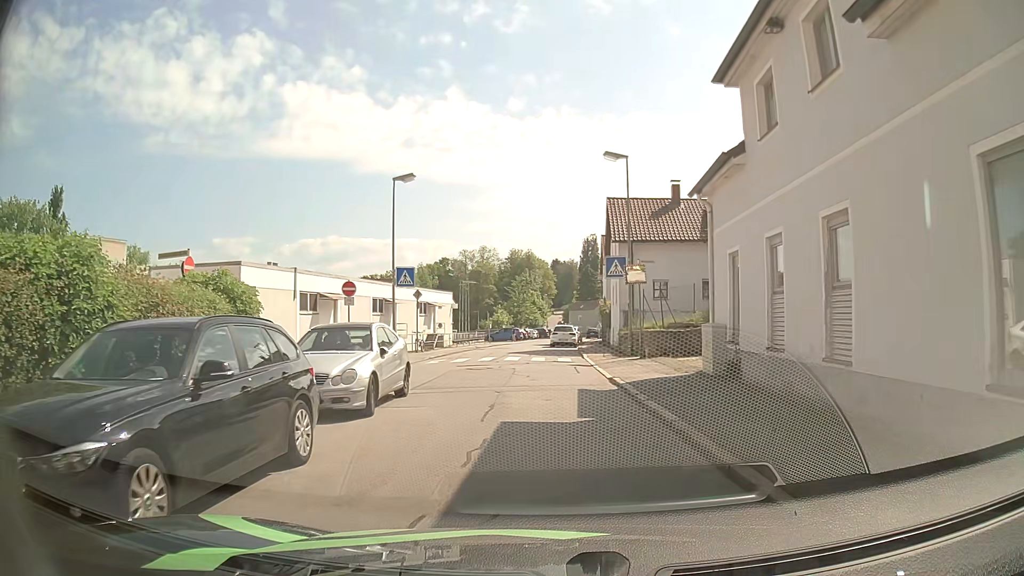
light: Day
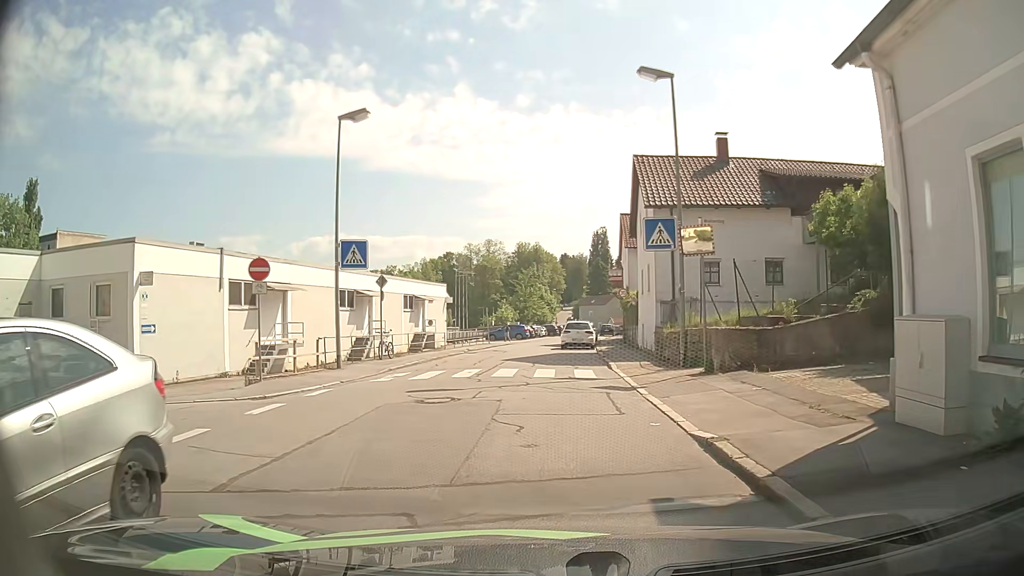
(0.0, +9.0) m; 0°
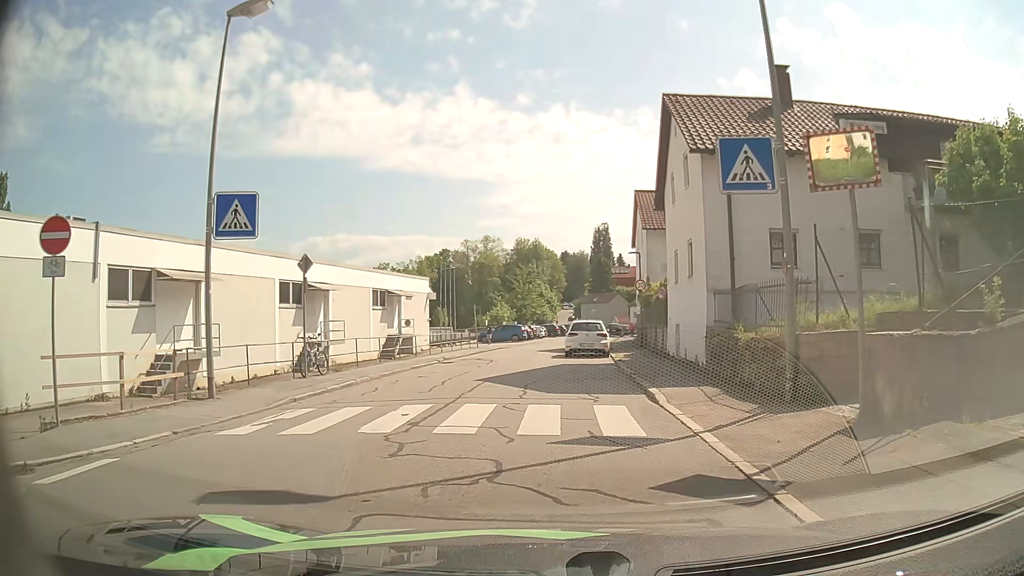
(-0.1, +8.2) m; +1°
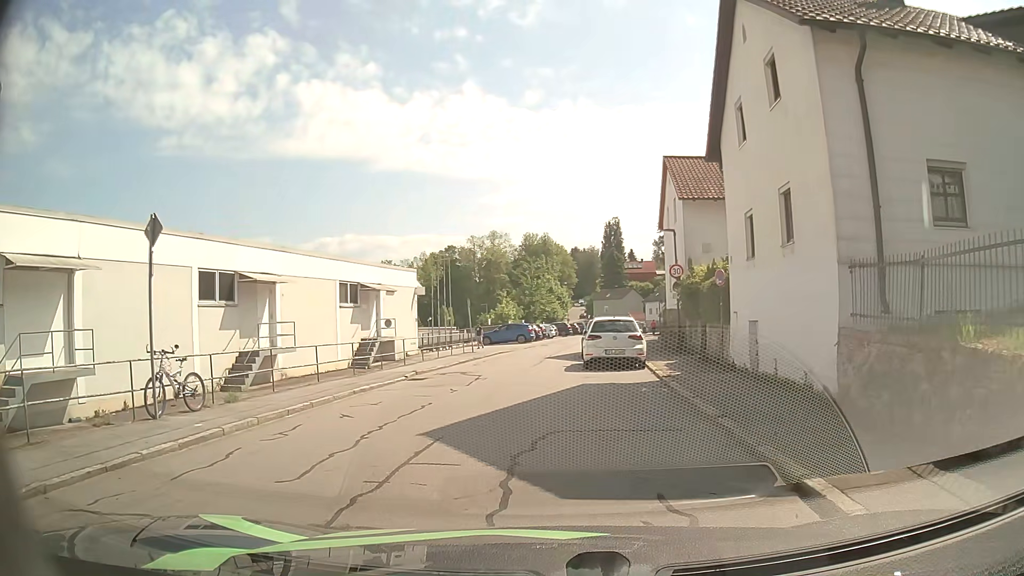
(-0.2, +7.5) m; -3°
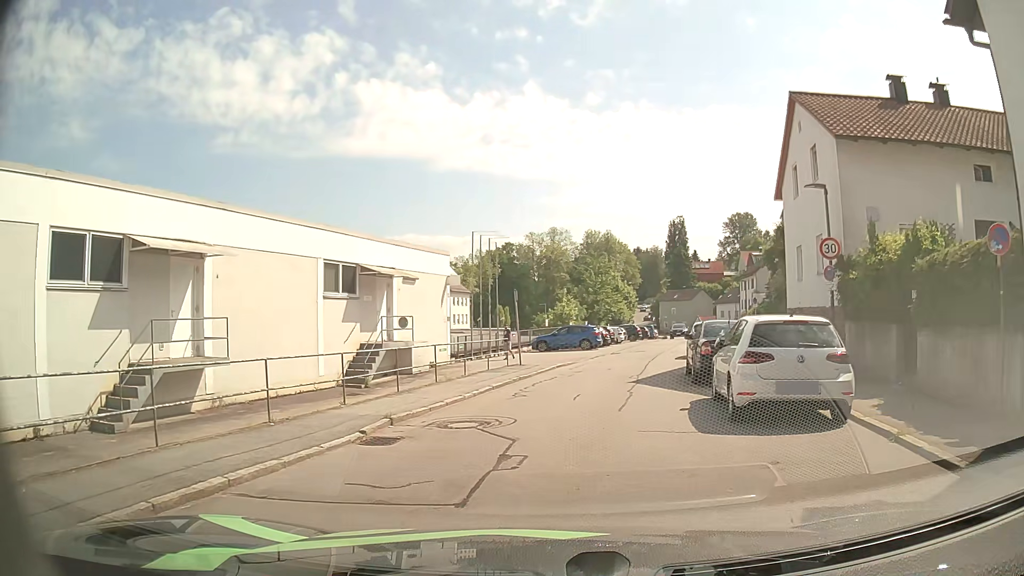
(-0.5, +9.9) m; -5°
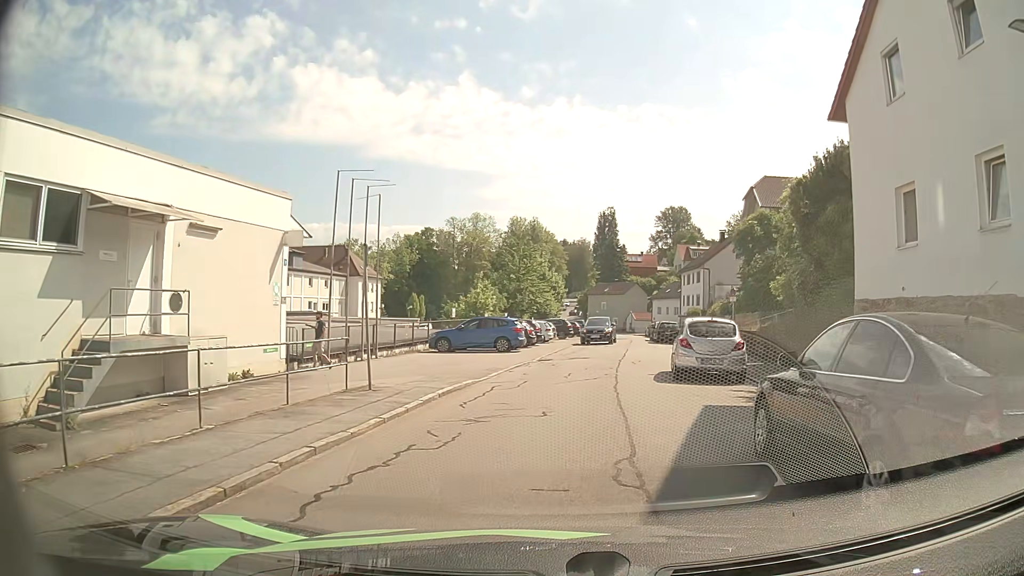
(+0.6, +11.6) m; +7°
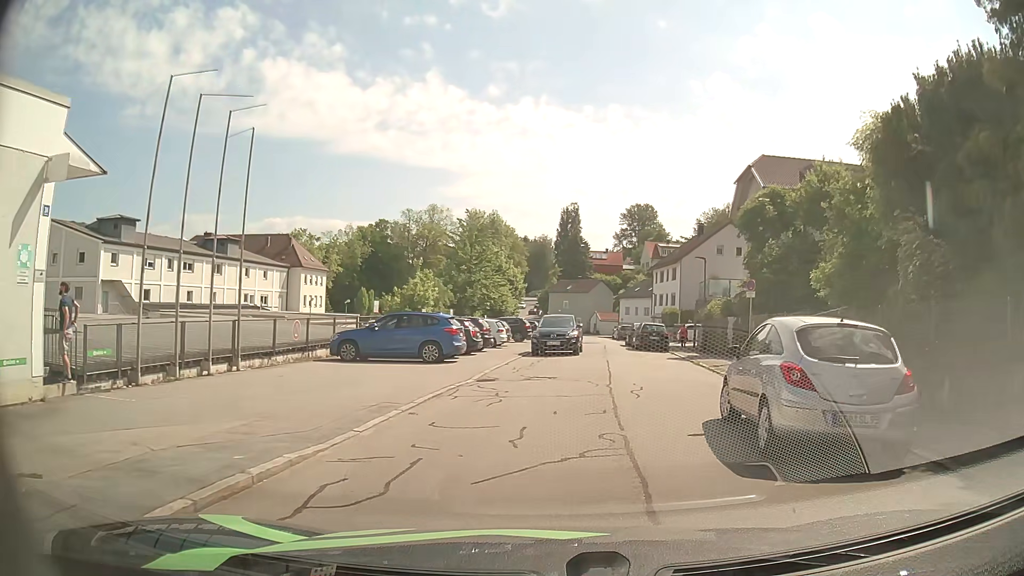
(+0.2, +9.2) m; +3°
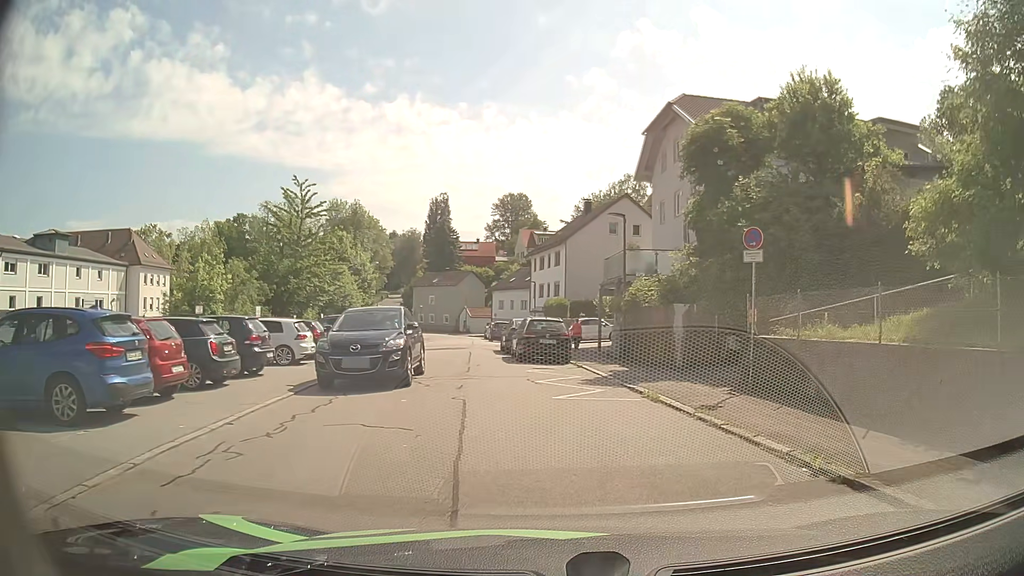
(+1.0, +12.7) m; +11°
